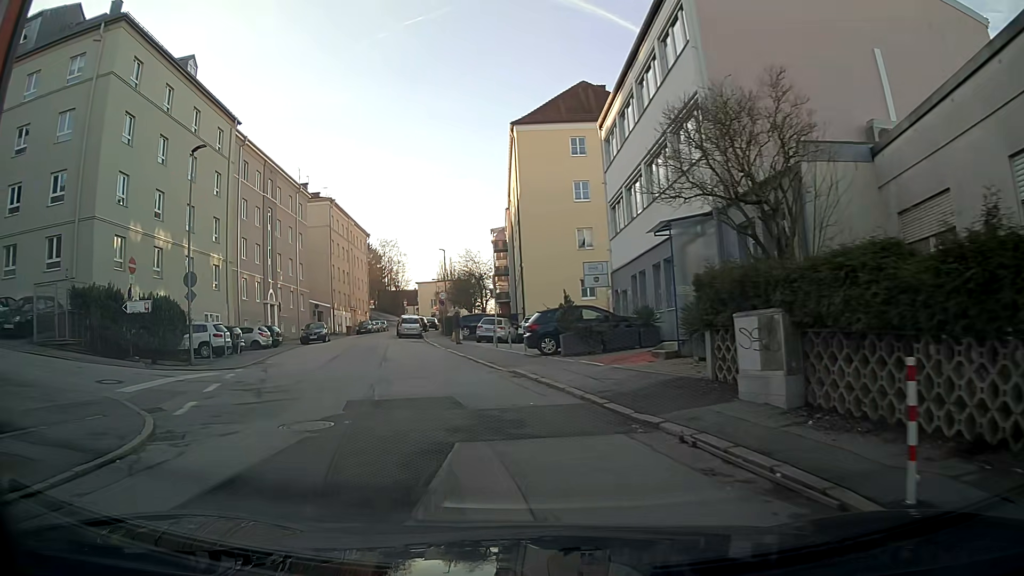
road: residential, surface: asphalt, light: Day
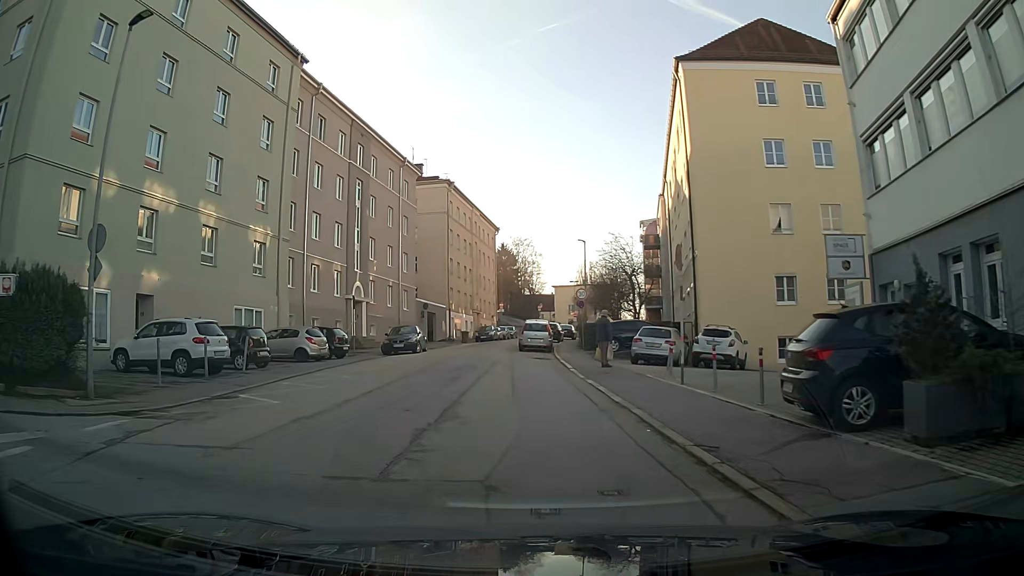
(-1.3, +13.0) m; -10°
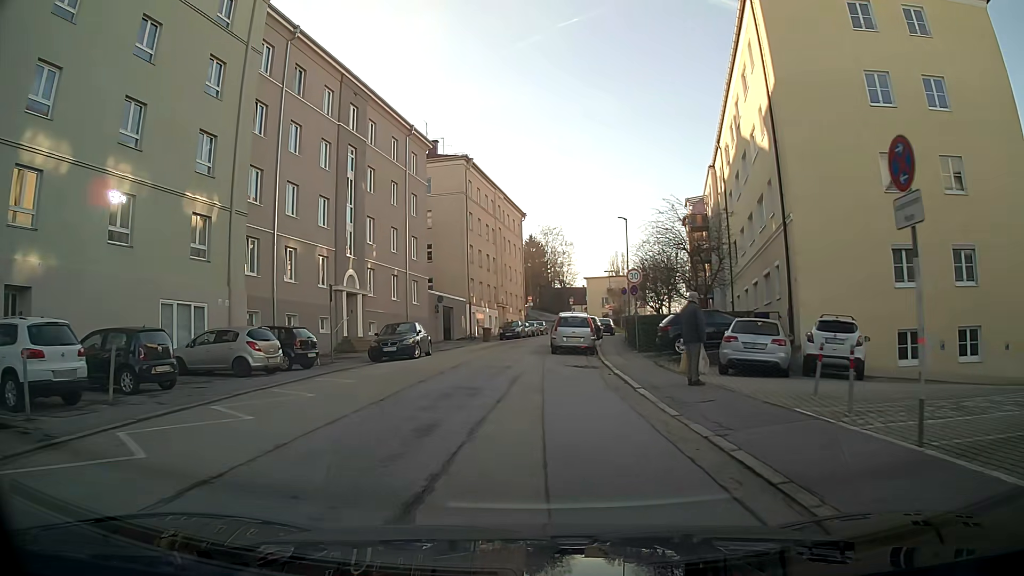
(-0.3, +8.5) m; -3°
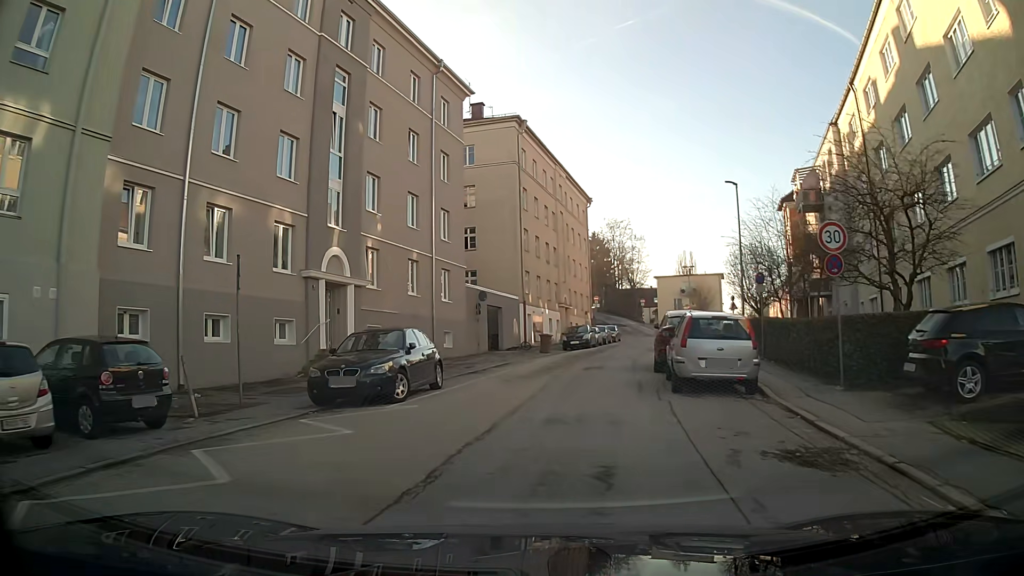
(-0.7, +13.0) m; -5°
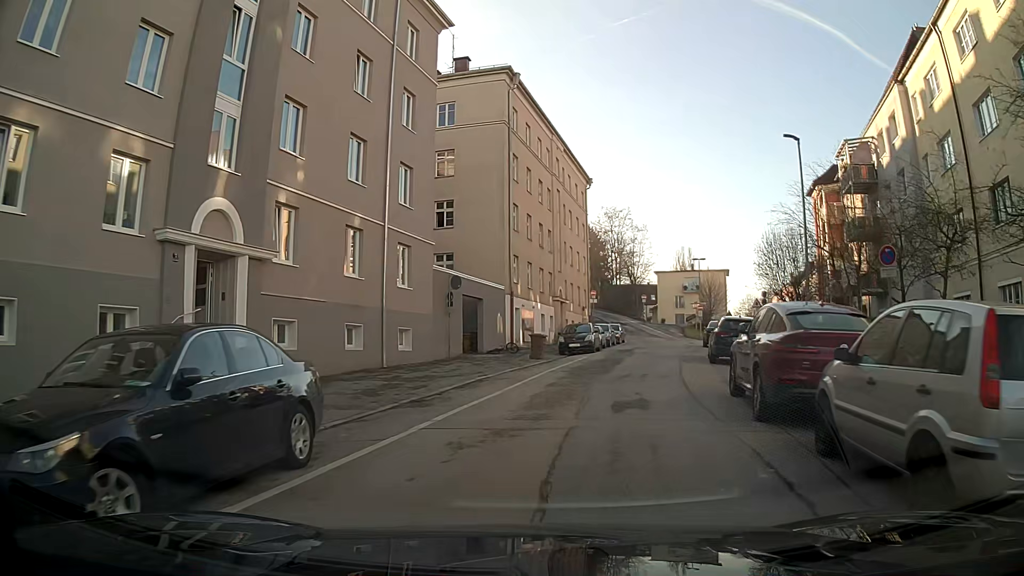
(+0.1, +8.9) m; +2°
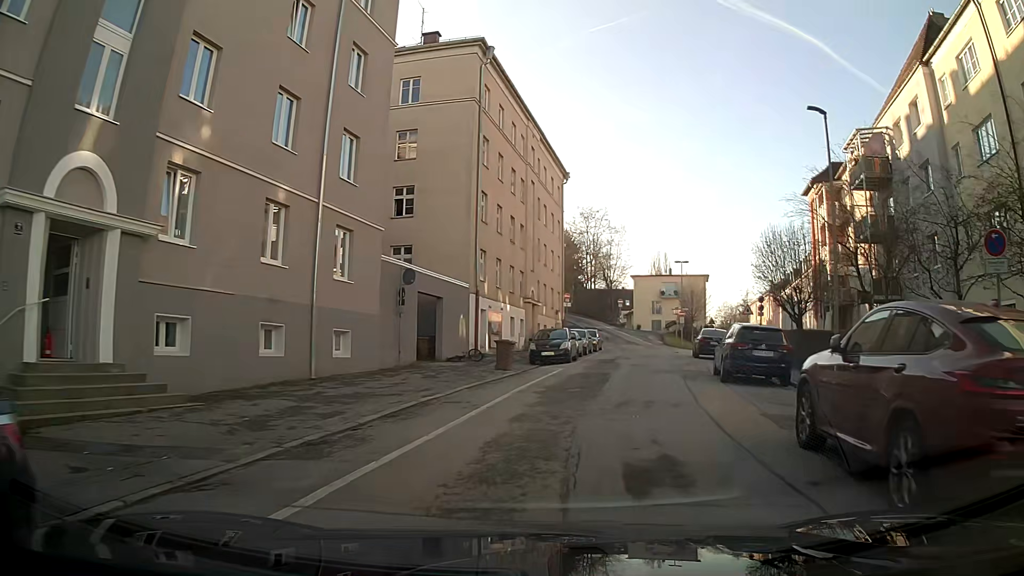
(+0.1, +4.6) m; +4°
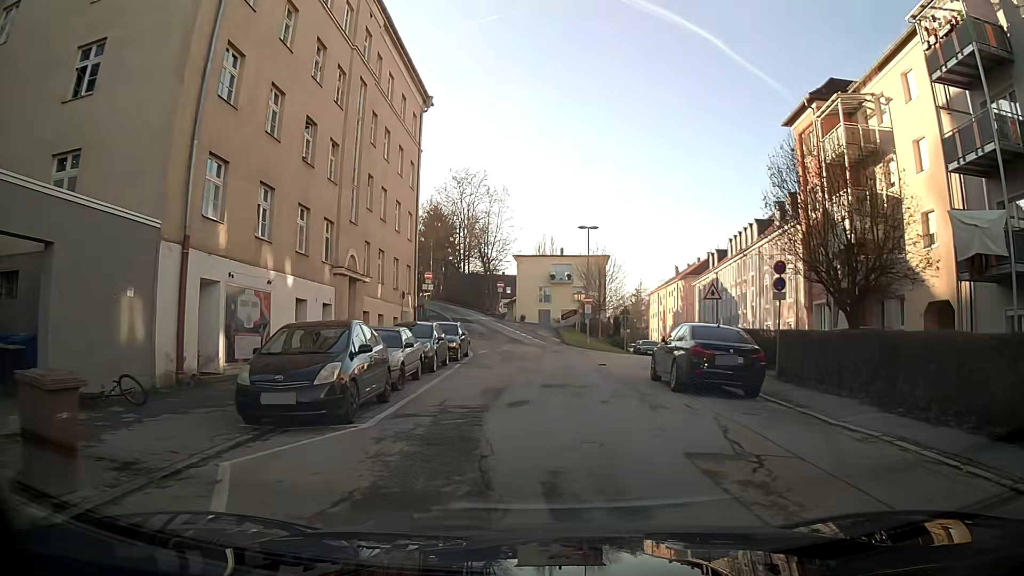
(+1.7, +18.6) m; +8°
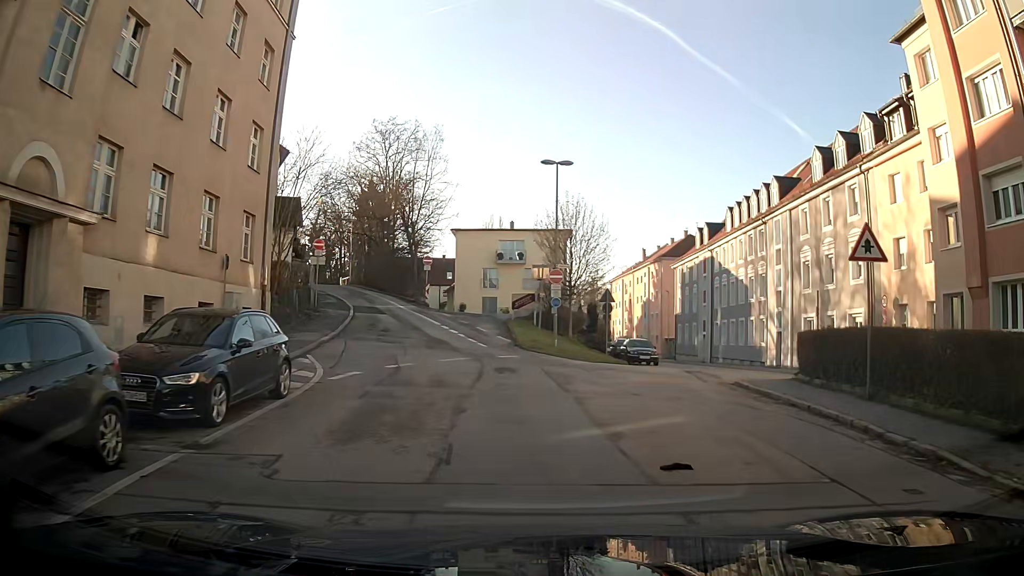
(+0.5, +16.8) m; +6°
(+1, +10) (+4, +20) (+9, +28) (+11, +38) (+11, +48) (+11, +58) (+10, +68) (+10, +78) (+9, +88) (+9, +98) m
